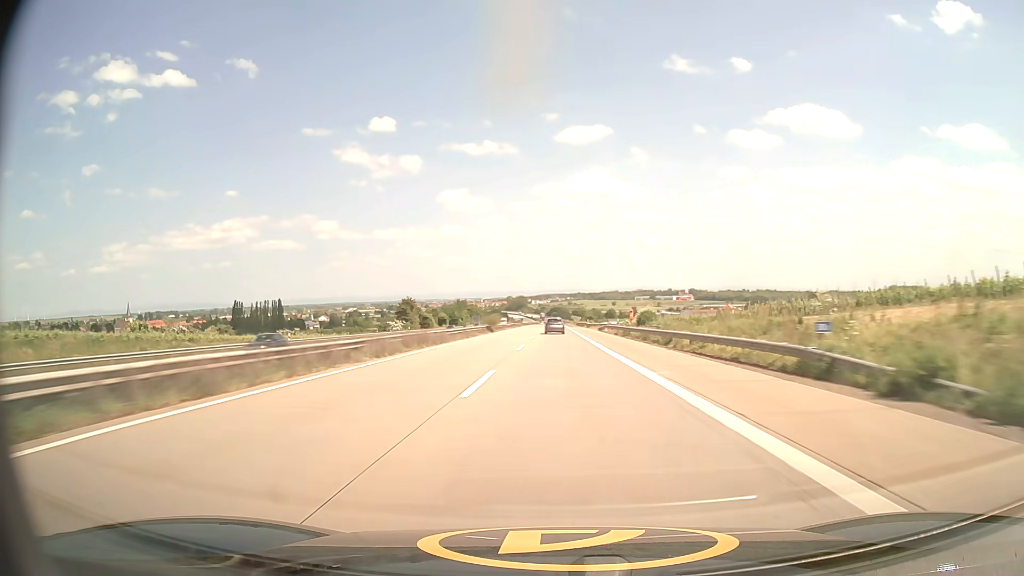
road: motorway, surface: asphalt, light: Day
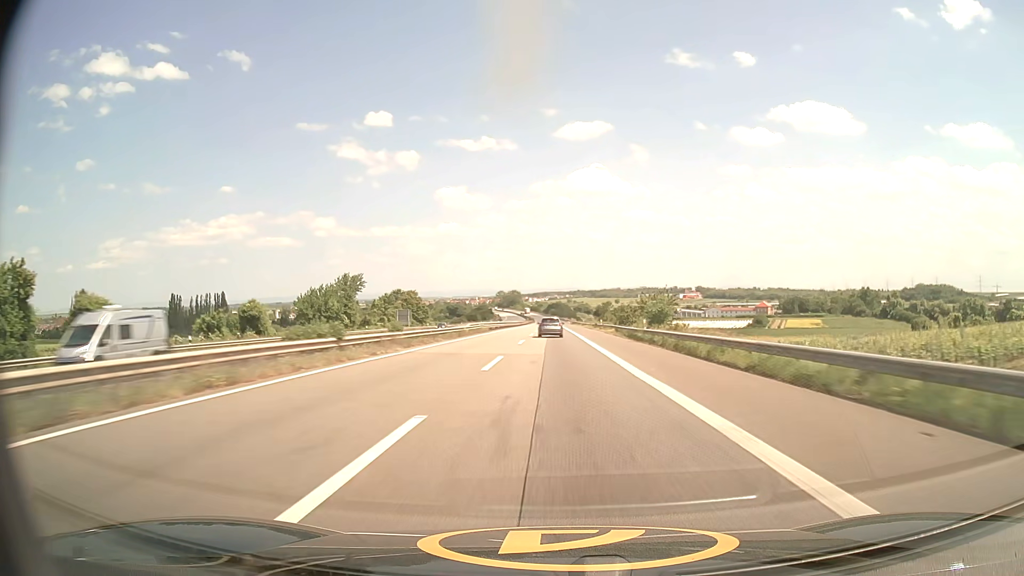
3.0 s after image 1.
(+0.3, +117.8) m; 0°
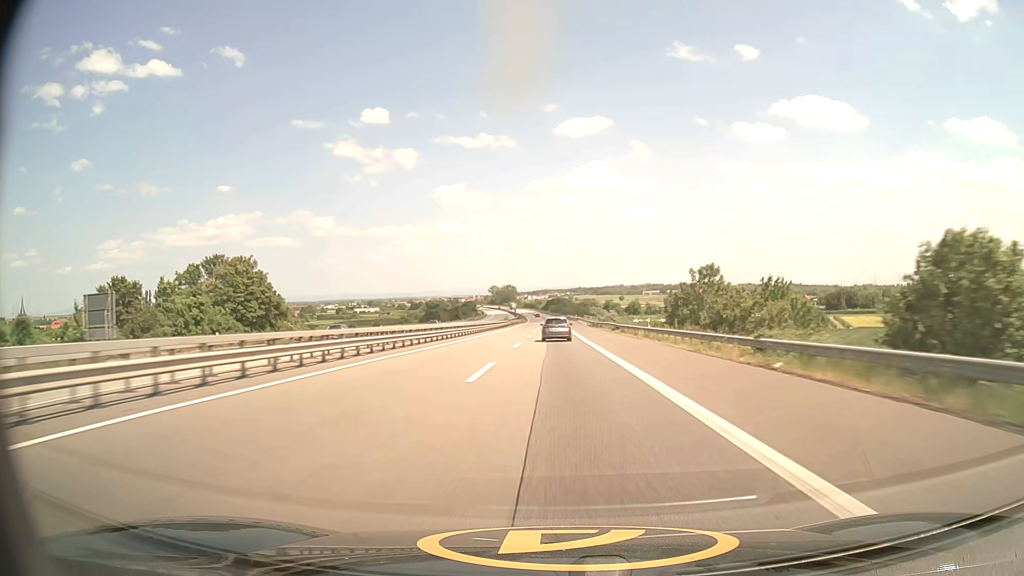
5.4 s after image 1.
(+0.2, +92.7) m; 0°
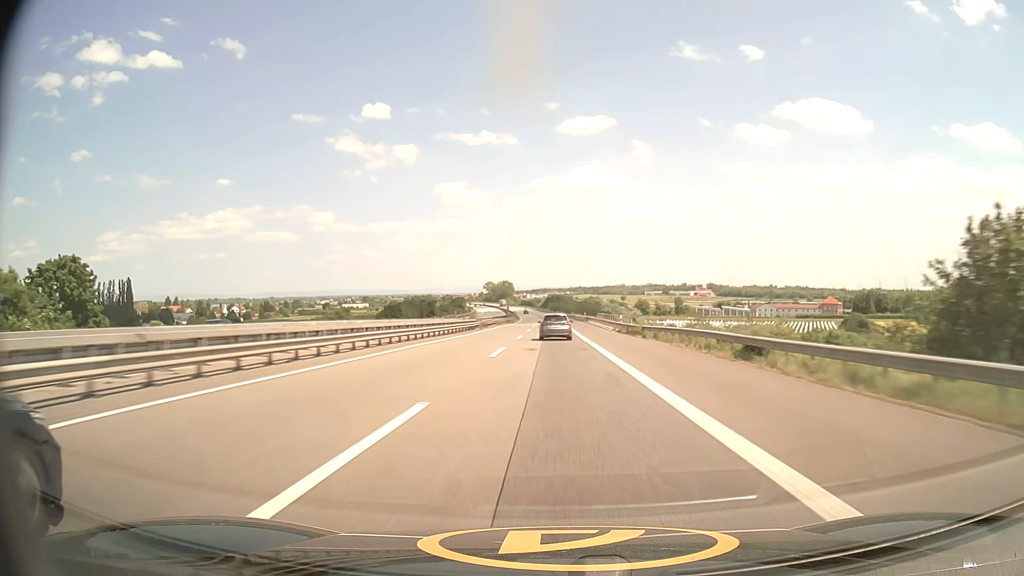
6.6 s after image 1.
(0.0, +45.8) m; 0°
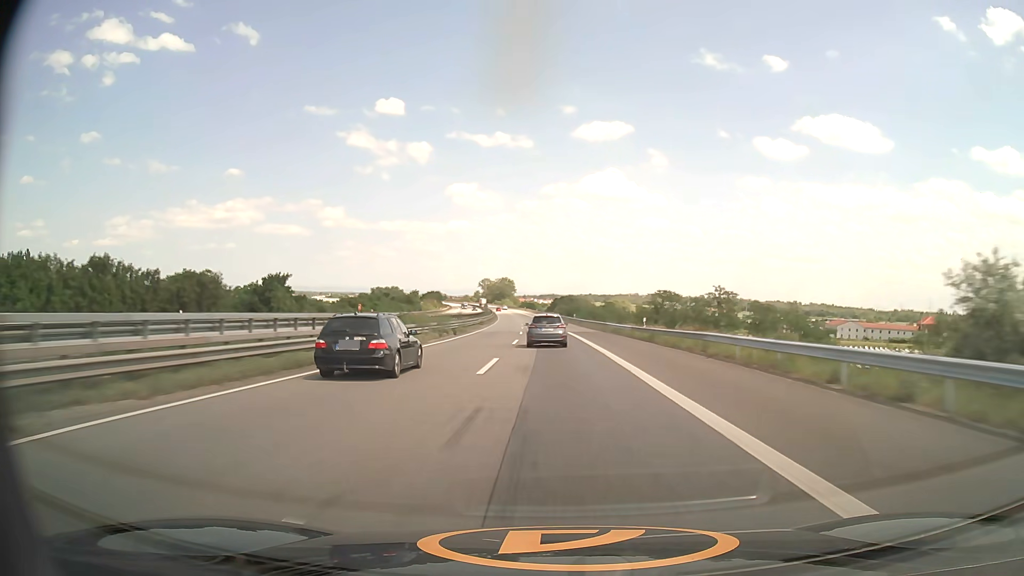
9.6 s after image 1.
(-0.6, +112.5) m; -1°
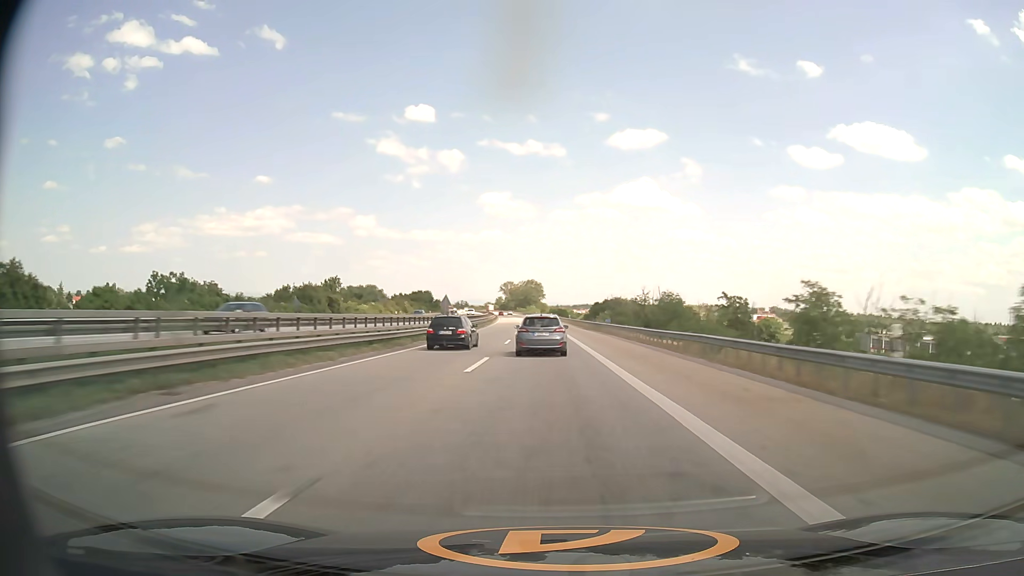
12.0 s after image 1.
(-1.8, +88.8) m; -3°
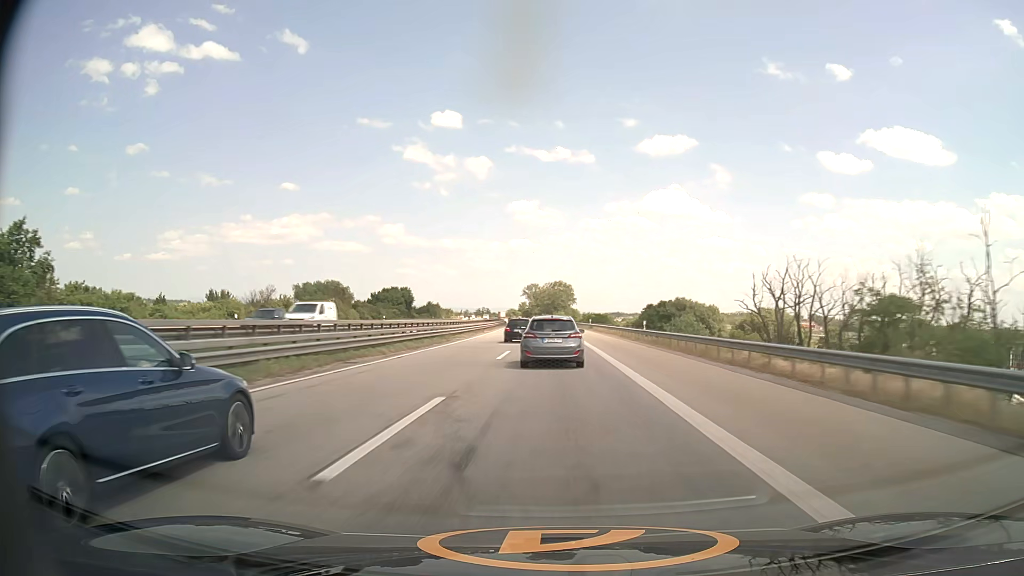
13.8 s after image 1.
(-1.3, +65.3) m; -2°
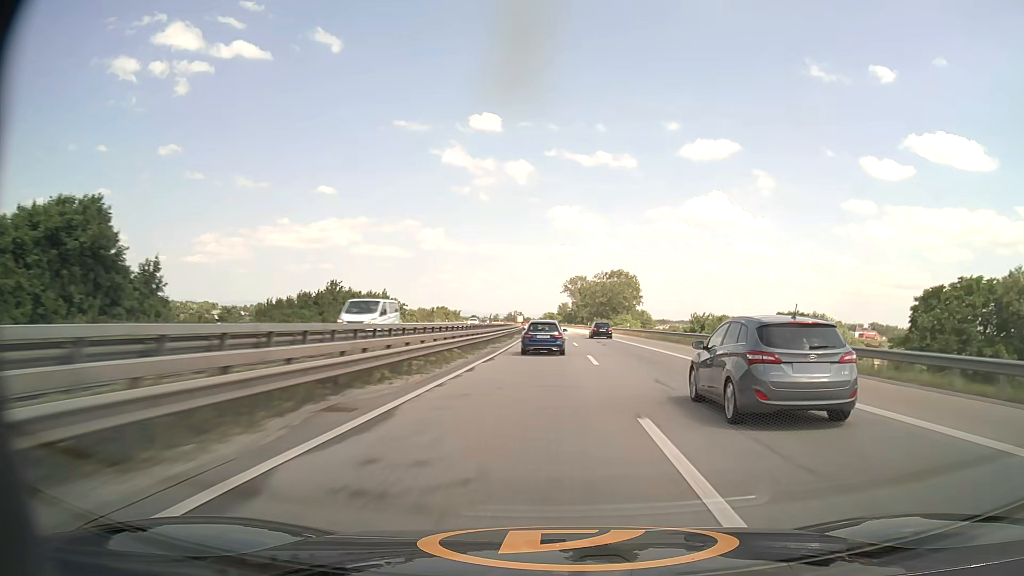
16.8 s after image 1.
(-5.1, +110.3) m; -4°
(0, +10) (0, +20) (0, +30) (0, +40) (0, +50) (0, +60) (-1, +70) (-1, +80) (-1, +90) (-1, +100) m
